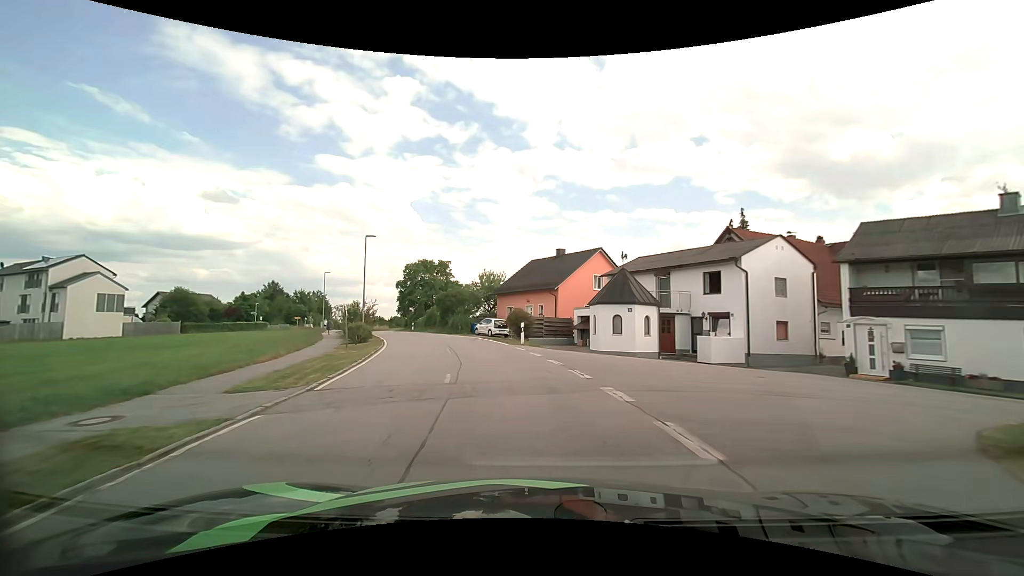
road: tertiary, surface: asphalt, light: Day
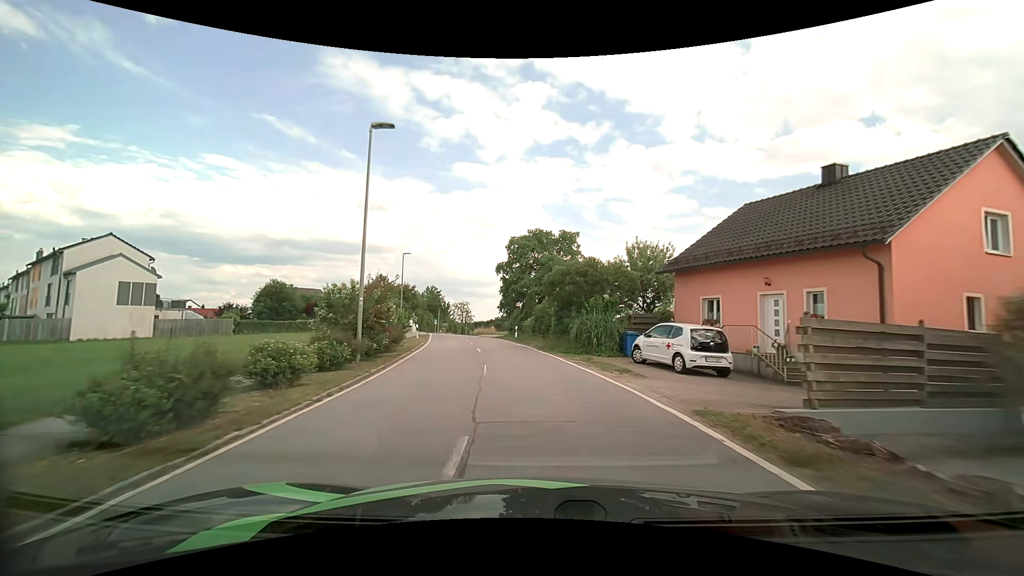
(-3.5, +24.3) m; -16°
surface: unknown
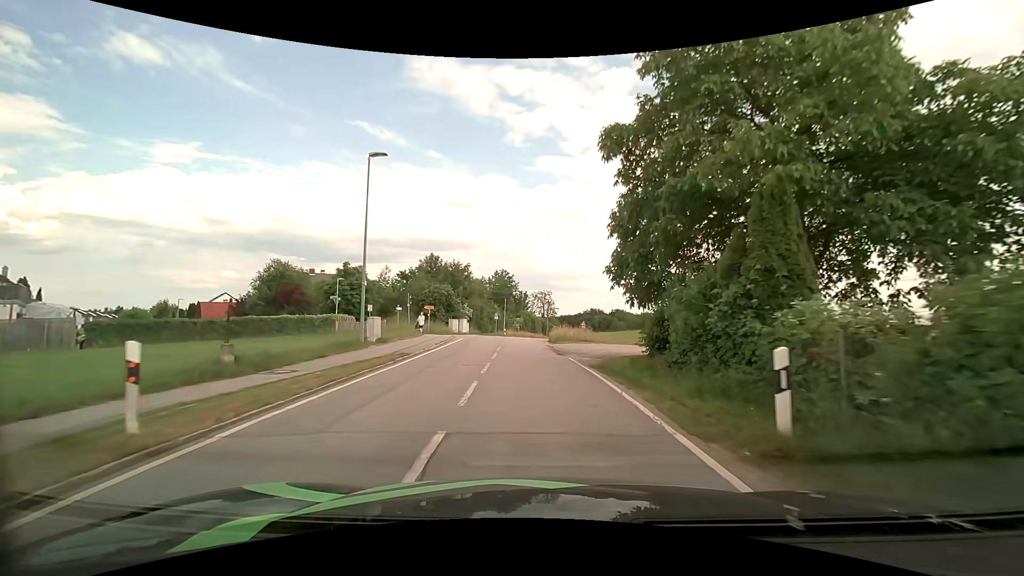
(-2.7, +31.3) m; -10°
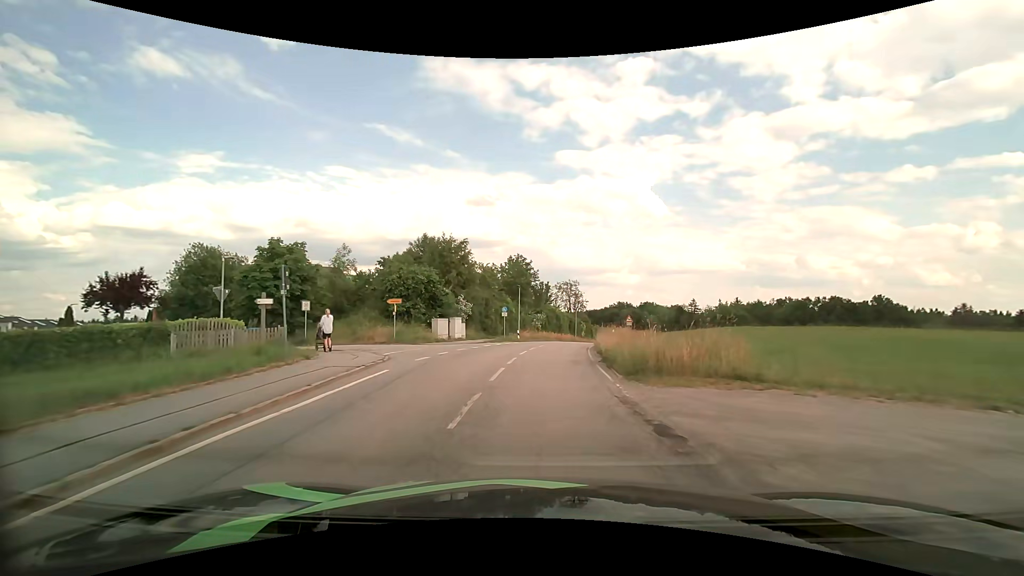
(-0.4, +19.8) m; -2°
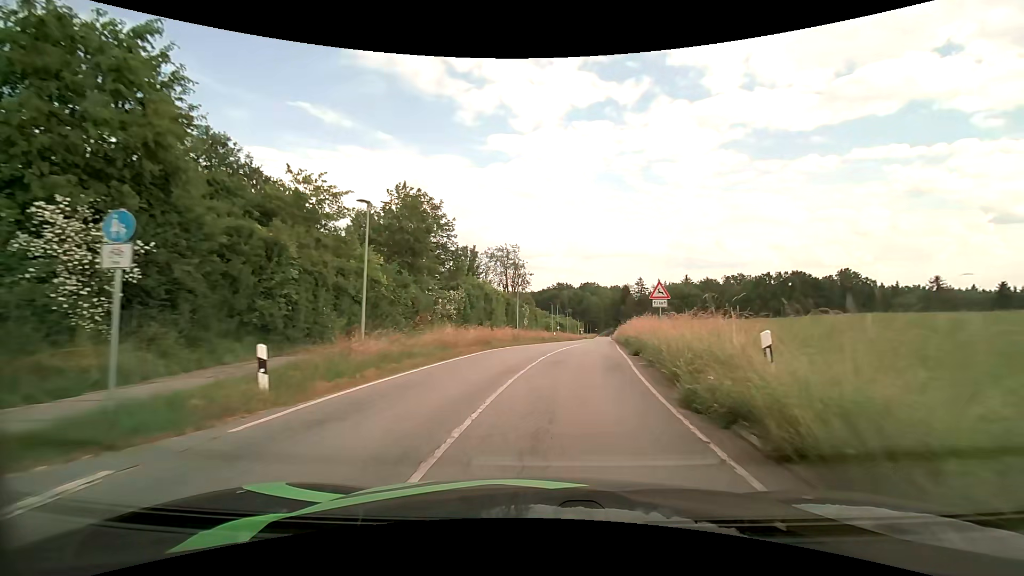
(+1.3, +32.9) m; +7°
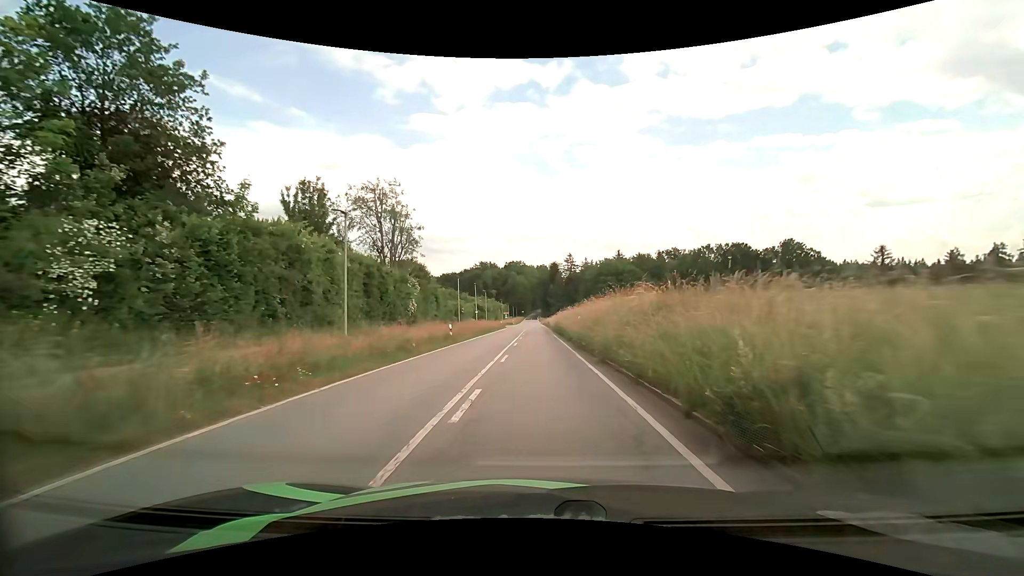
(+2.5, +26.3) m; +9°
